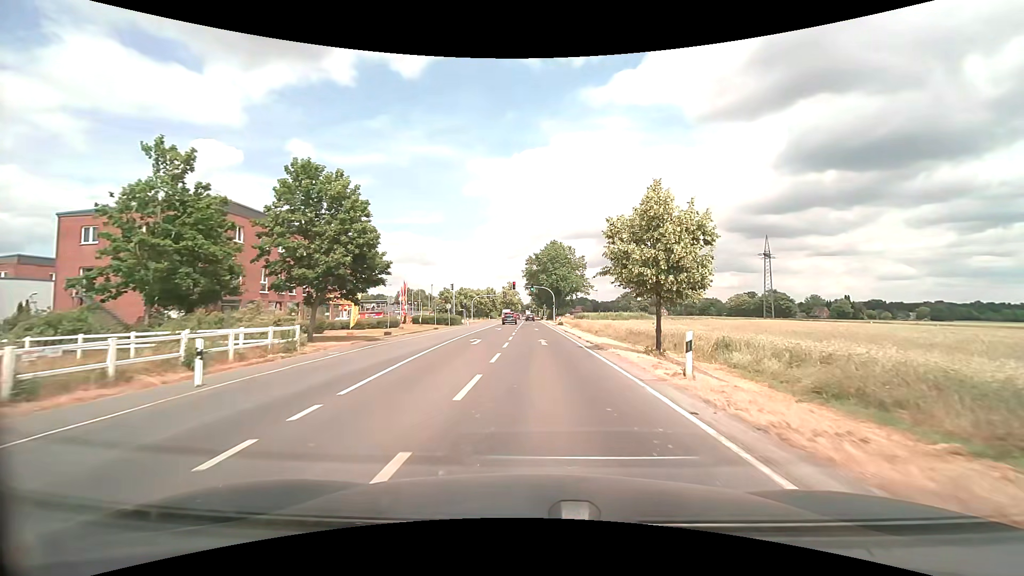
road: secondary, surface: asphalt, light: Day
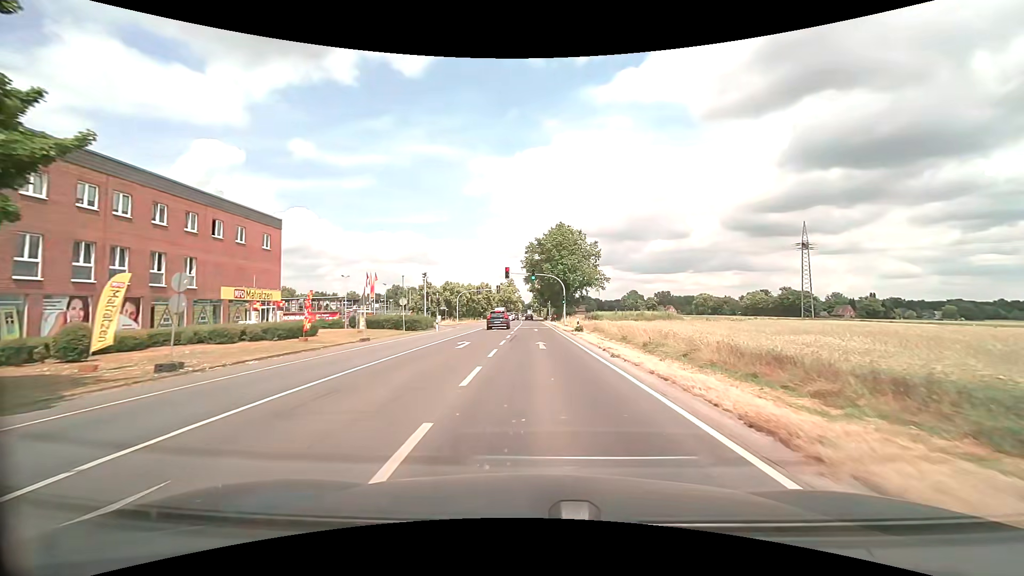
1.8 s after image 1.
(+0.1, +22.9) m; 0°
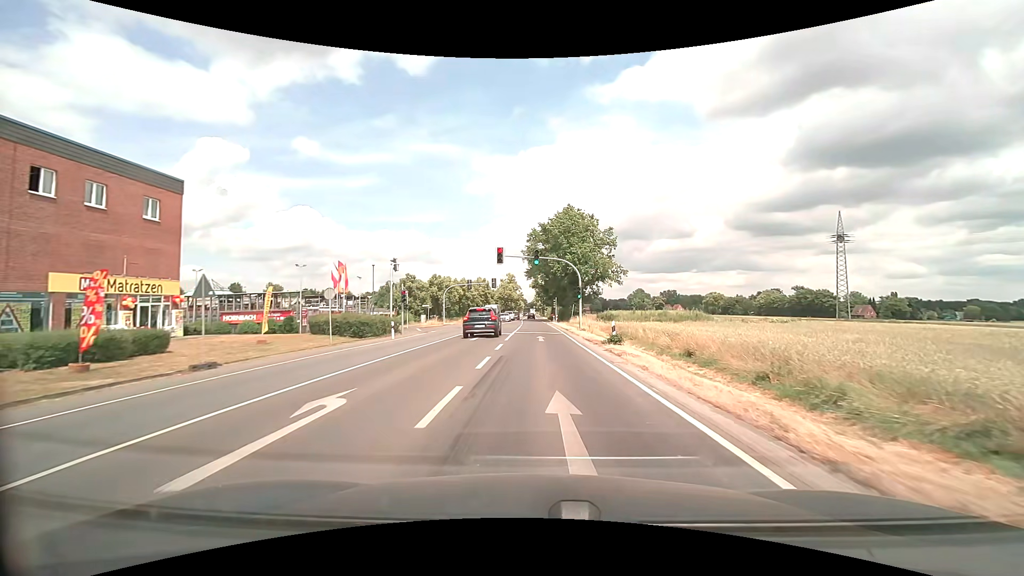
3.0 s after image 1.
(0.0, +15.3) m; 0°
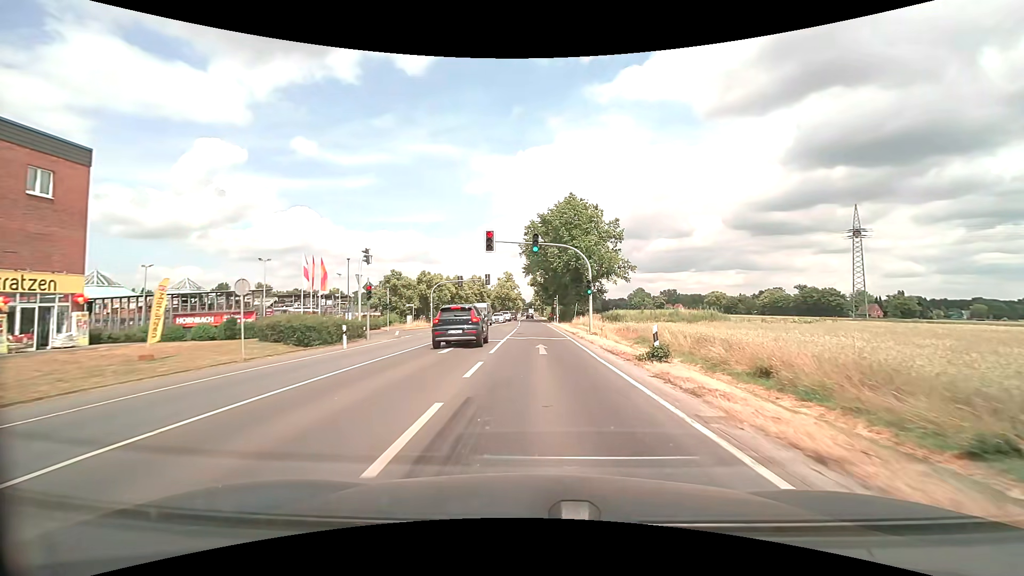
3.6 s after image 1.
(0.0, +7.7) m; 0°
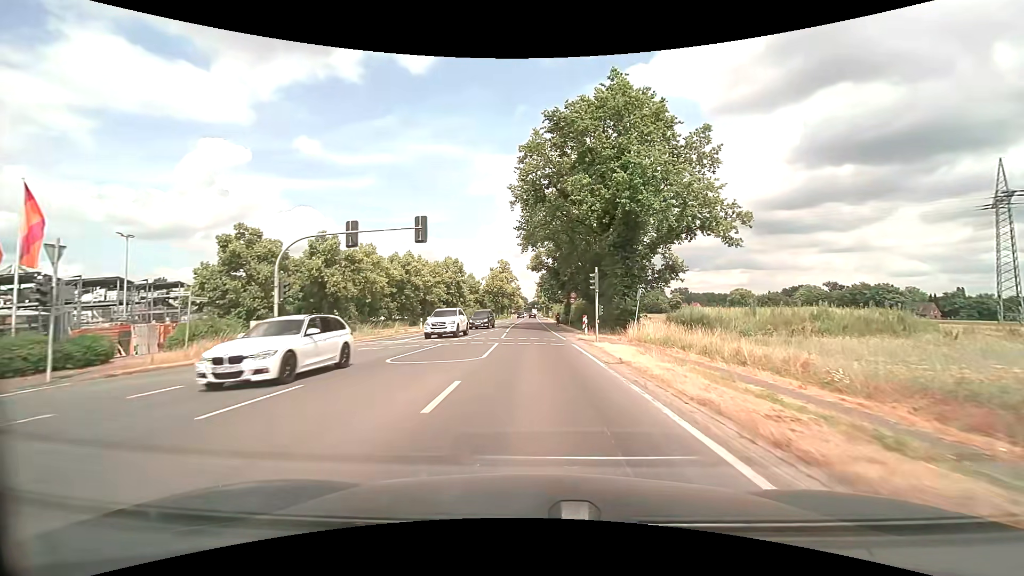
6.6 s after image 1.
(-0.1, +38.3) m; 0°
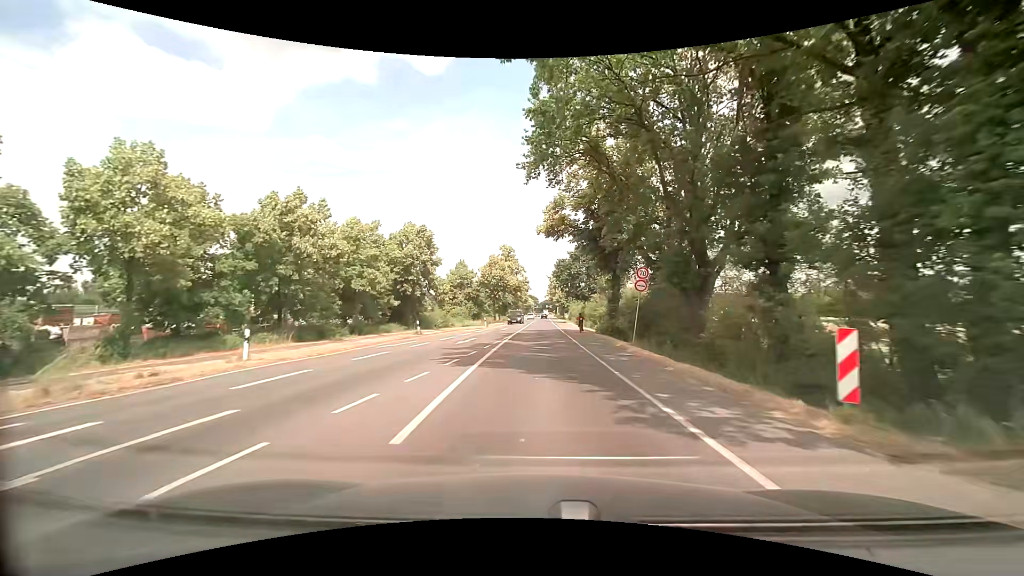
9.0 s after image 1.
(-0.4, +30.5) m; -1°
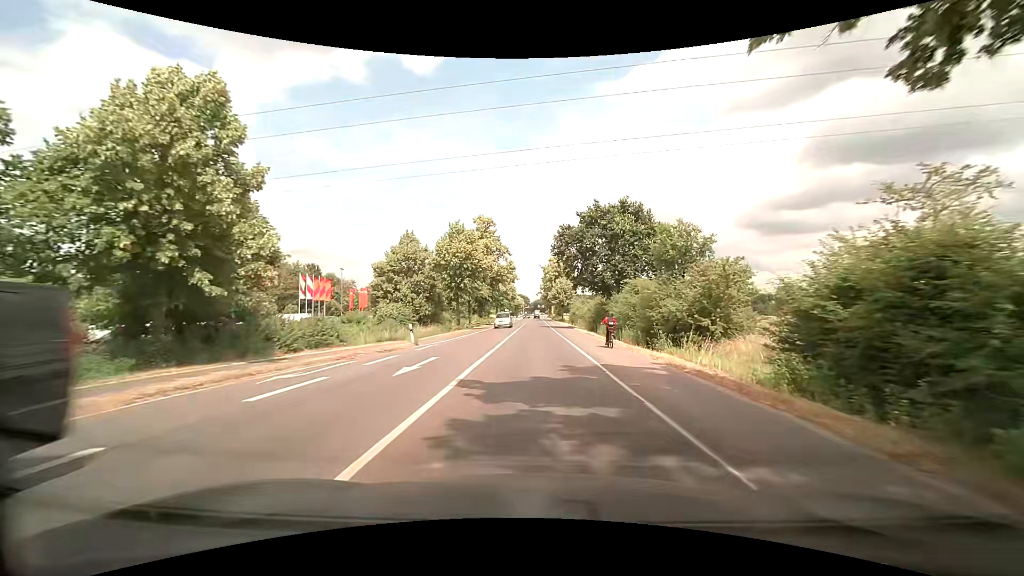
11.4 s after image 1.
(+0.2, +31.5) m; +1°
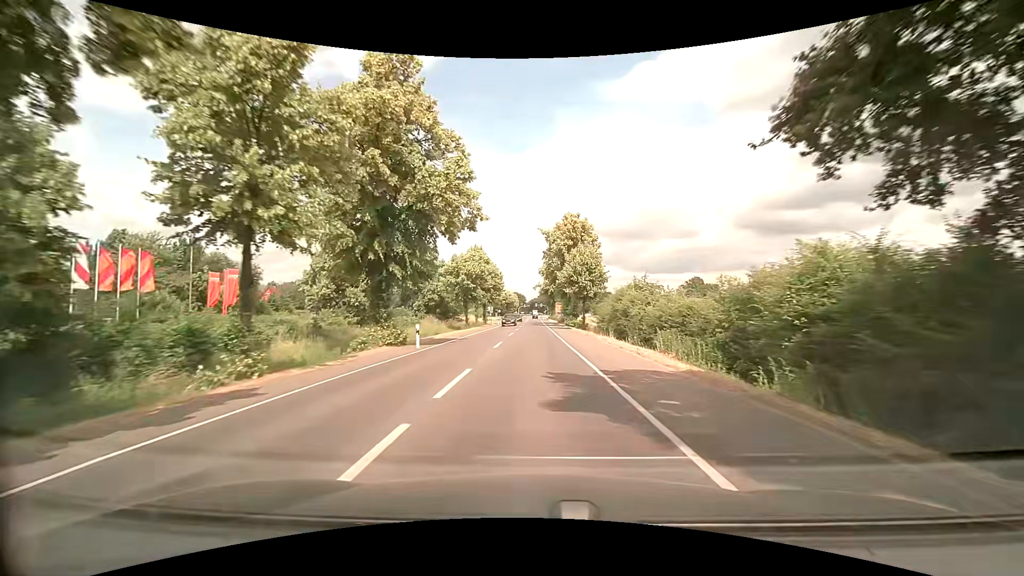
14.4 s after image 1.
(+0.2, +46.5) m; 0°
(0, +10) (0, +20) (0, +30) (0, +40) (0, +50) (0, +60) (0, +70) (0, +80) (0, +90) (0, +100) m
